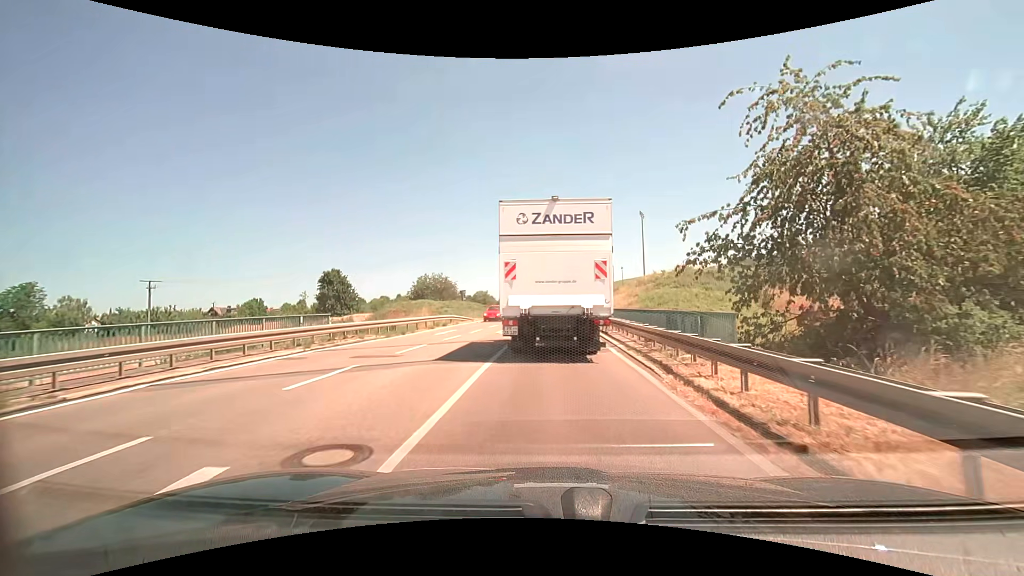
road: primary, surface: asphalt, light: Day
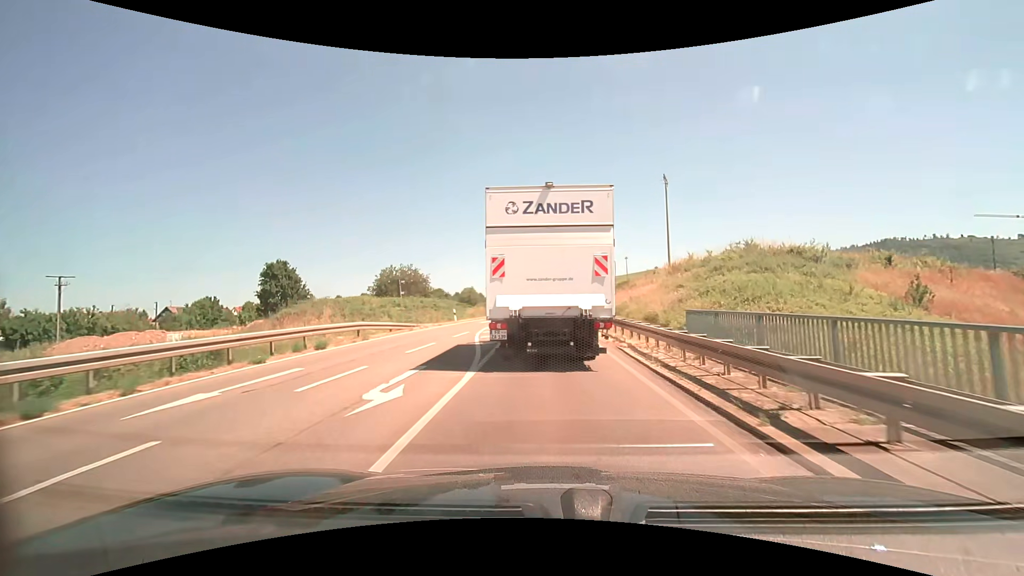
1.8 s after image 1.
(+0.1, +18.0) m; +1°
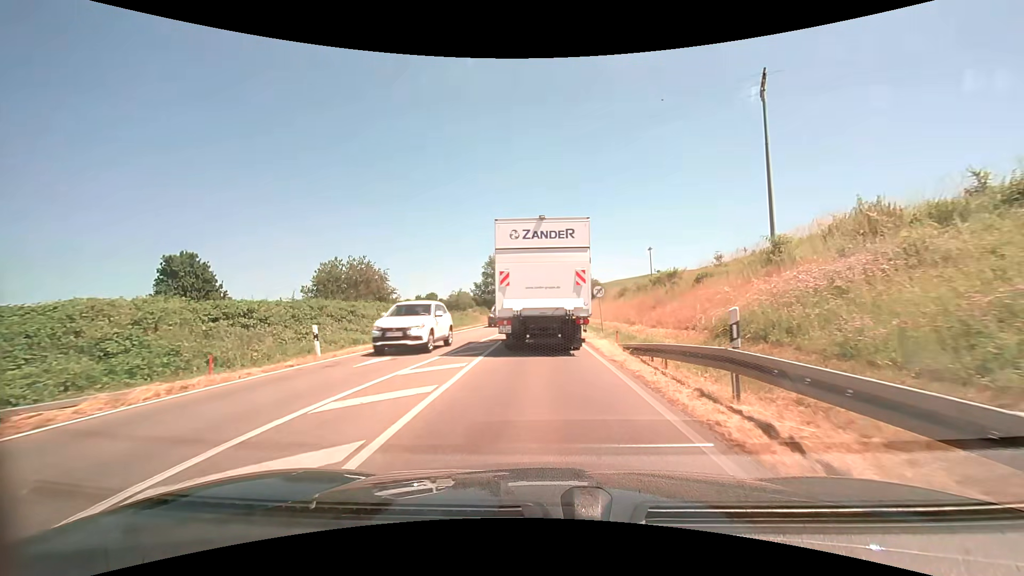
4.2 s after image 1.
(+0.1, +22.9) m; 0°
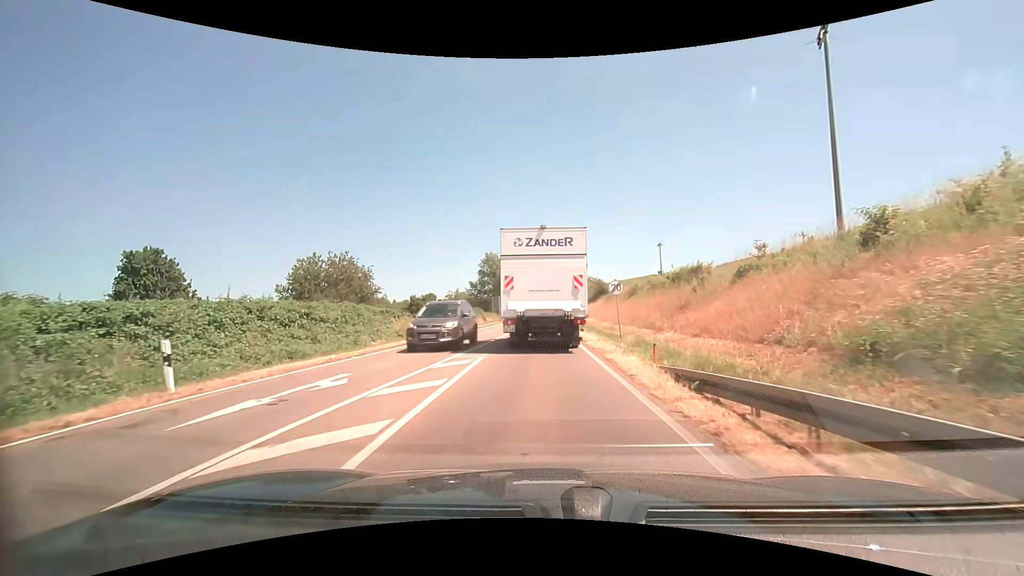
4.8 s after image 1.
(0.0, +6.1) m; 0°
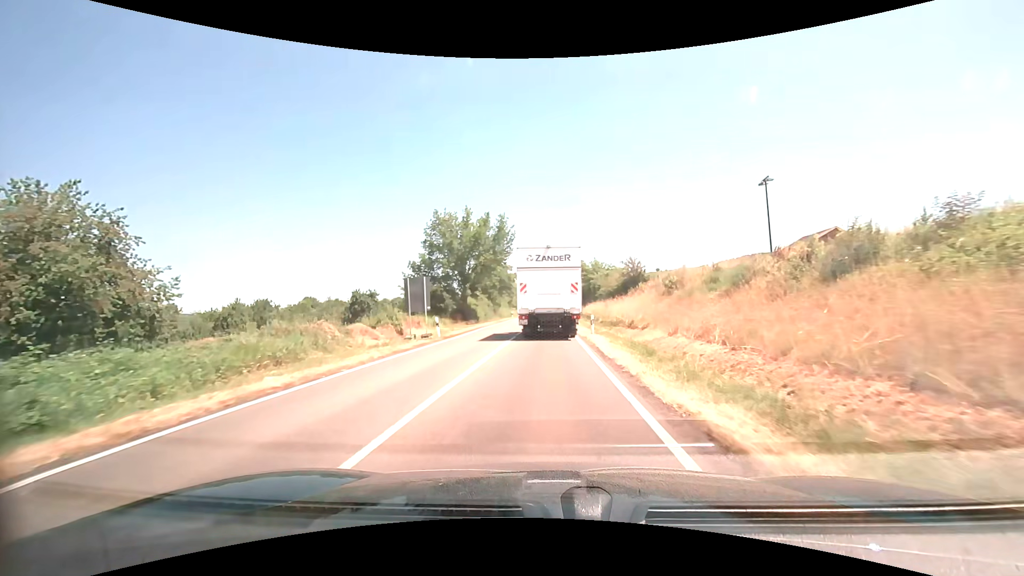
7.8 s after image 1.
(+0.2, +35.0) m; +1°
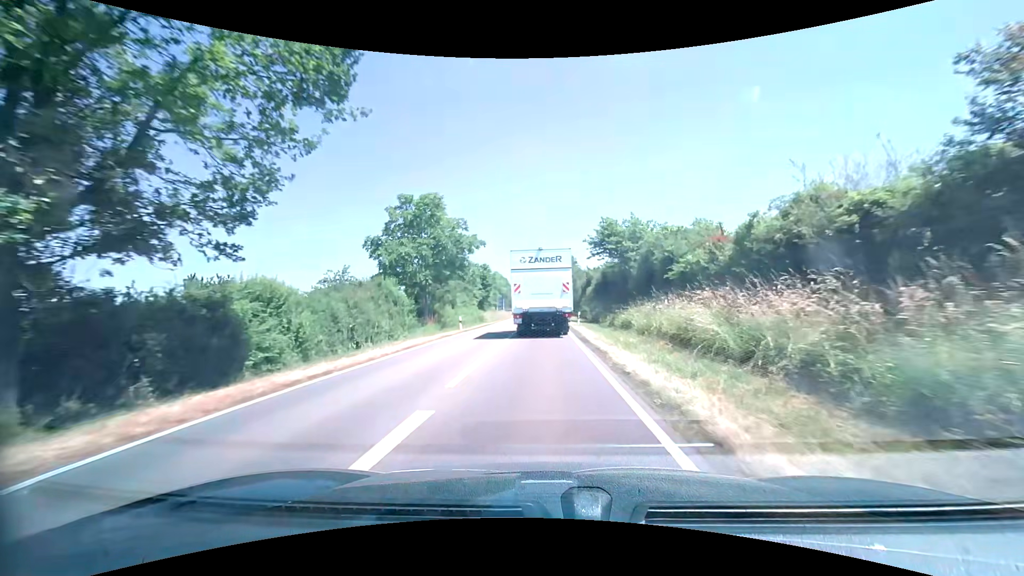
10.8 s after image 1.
(+0.4, +41.5) m; 0°
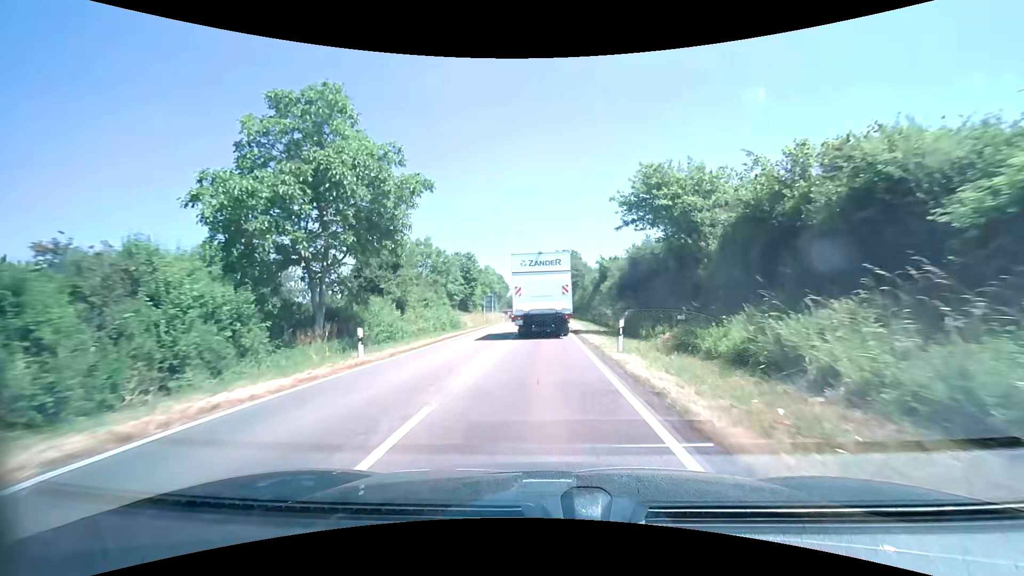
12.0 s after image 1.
(0.0, +17.8) m; 0°
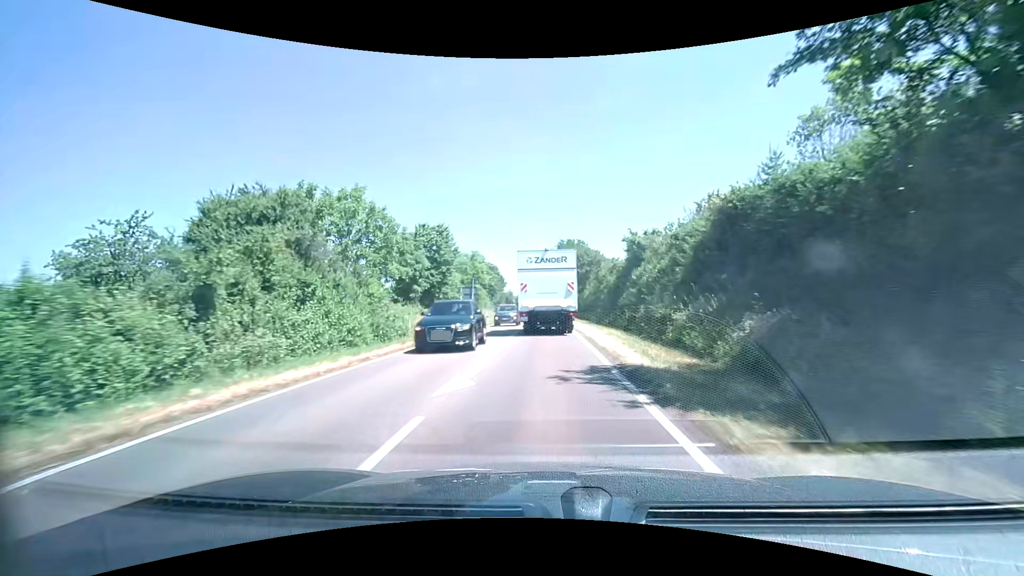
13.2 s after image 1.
(-0.1, +18.7) m; 0°
(0, +10) (0, +20) (0, +30) (0, +40) (0, +50) (0, +60) (-1, +70) (-1, +80) (-1, +90) (-2, +100) m
